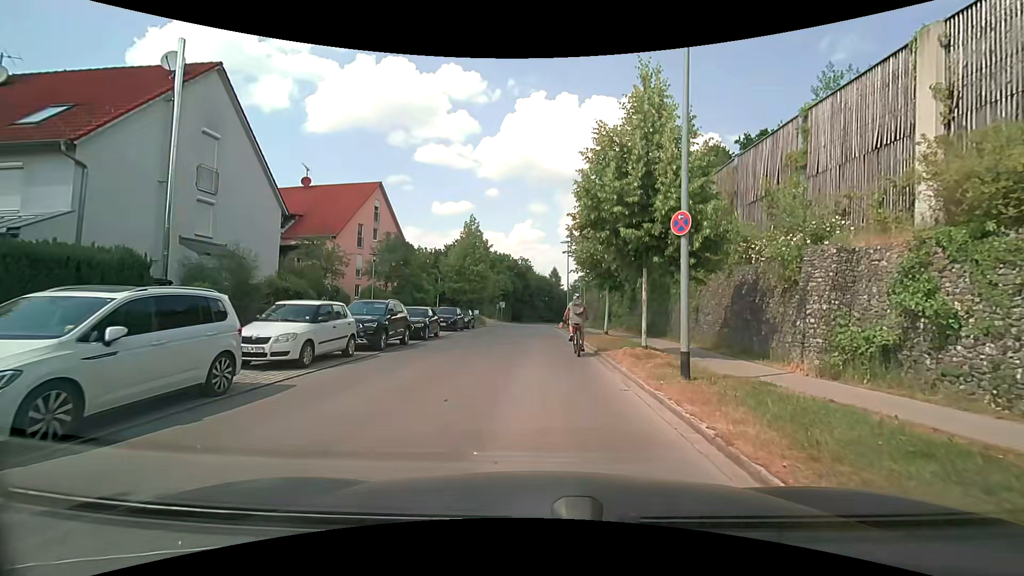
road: residential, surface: asphalt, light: Day
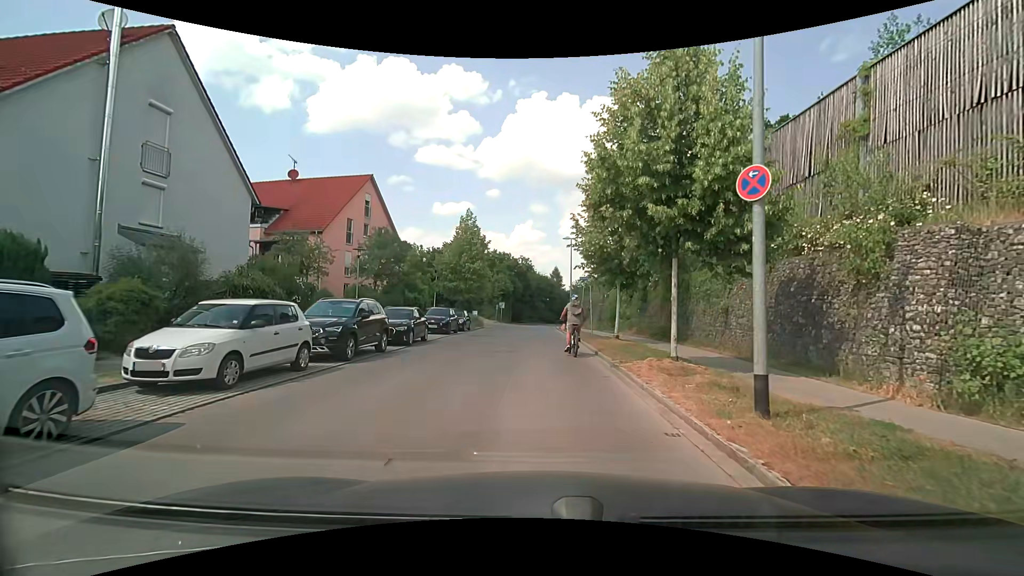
(0.0, +2.9) m; 0°
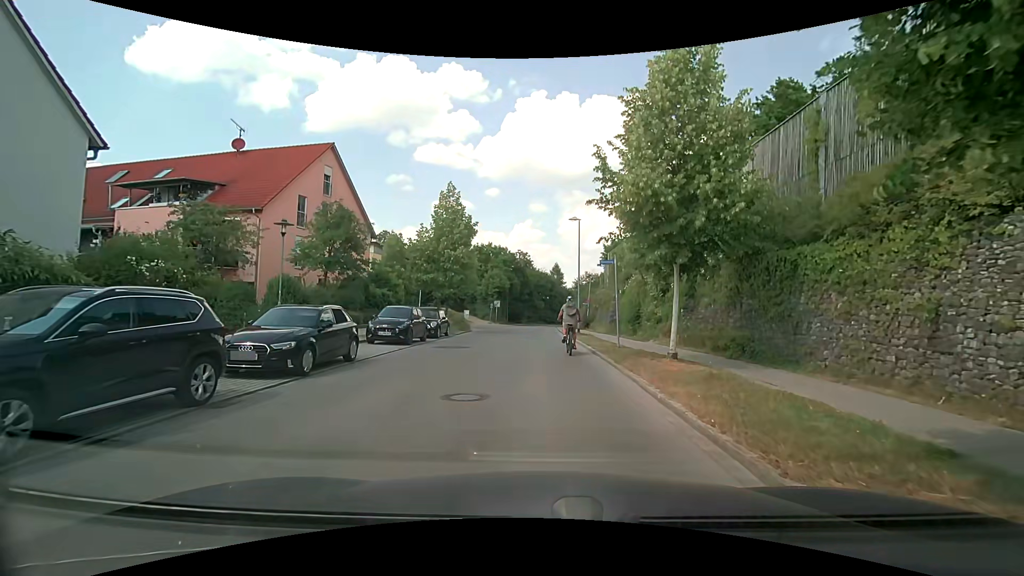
(-0.1, +8.5) m; -1°
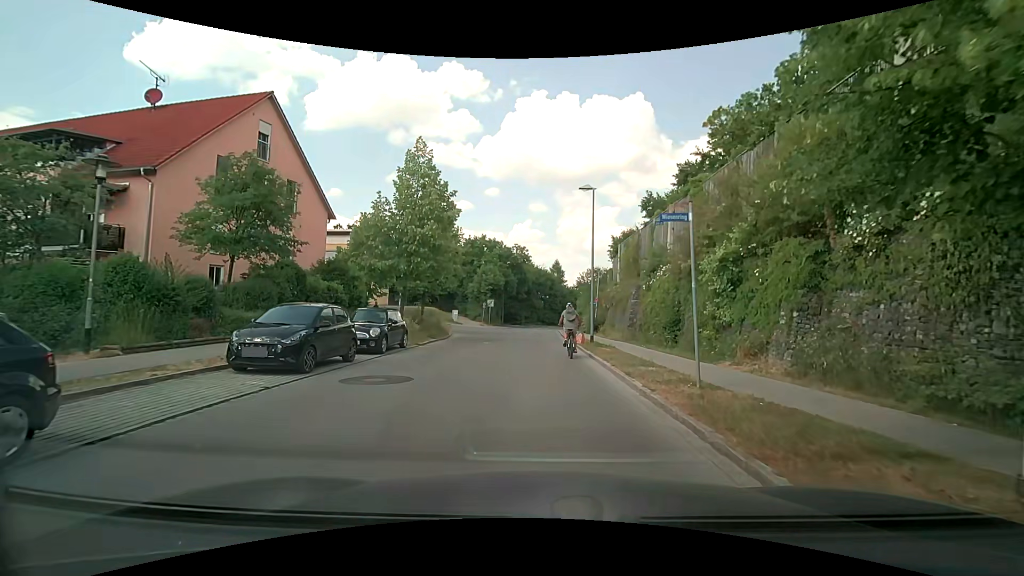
(+0.1, +8.6) m; 0°
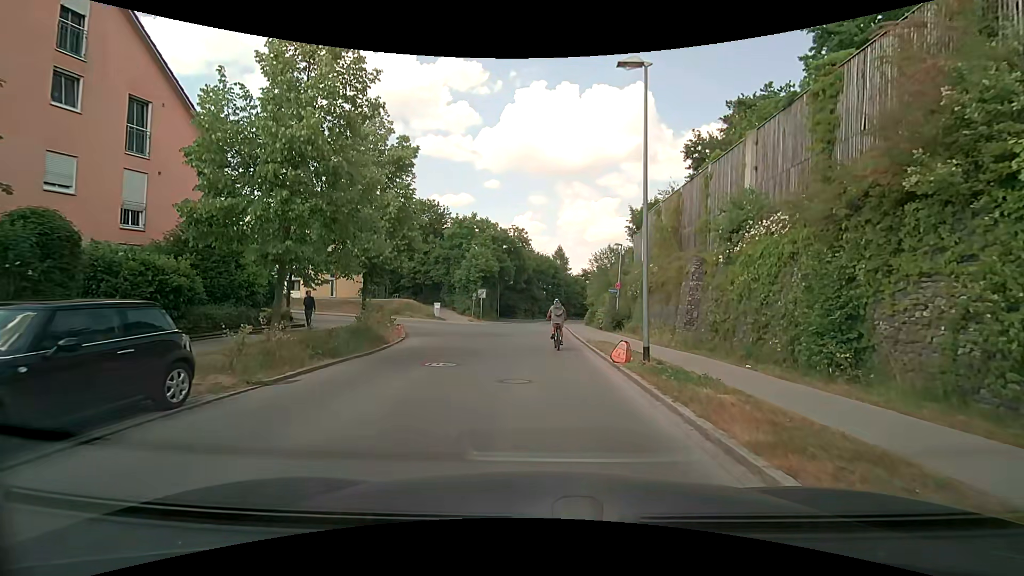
(0.0, +11.7) m; +1°
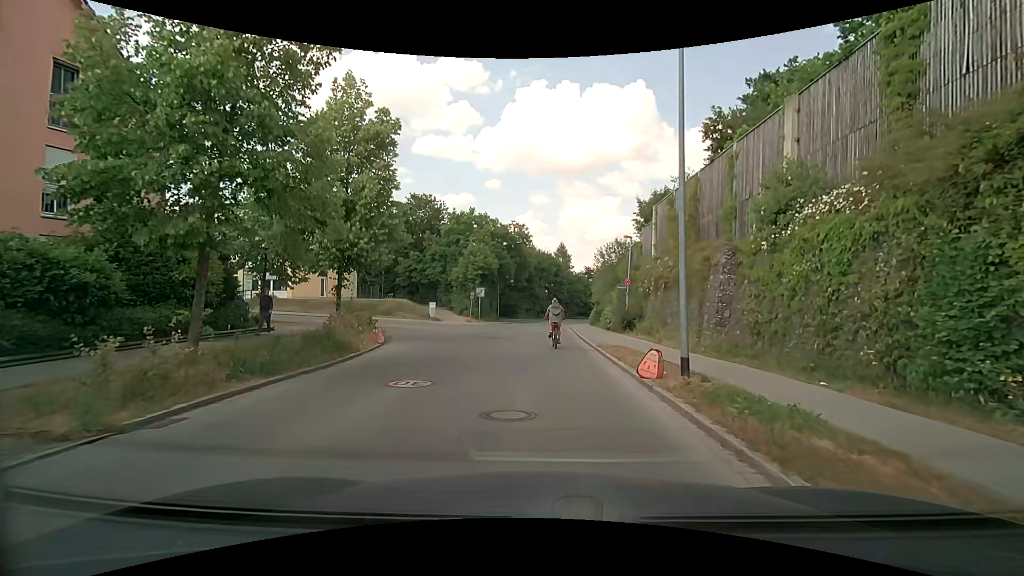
(0.0, +3.0) m; 0°
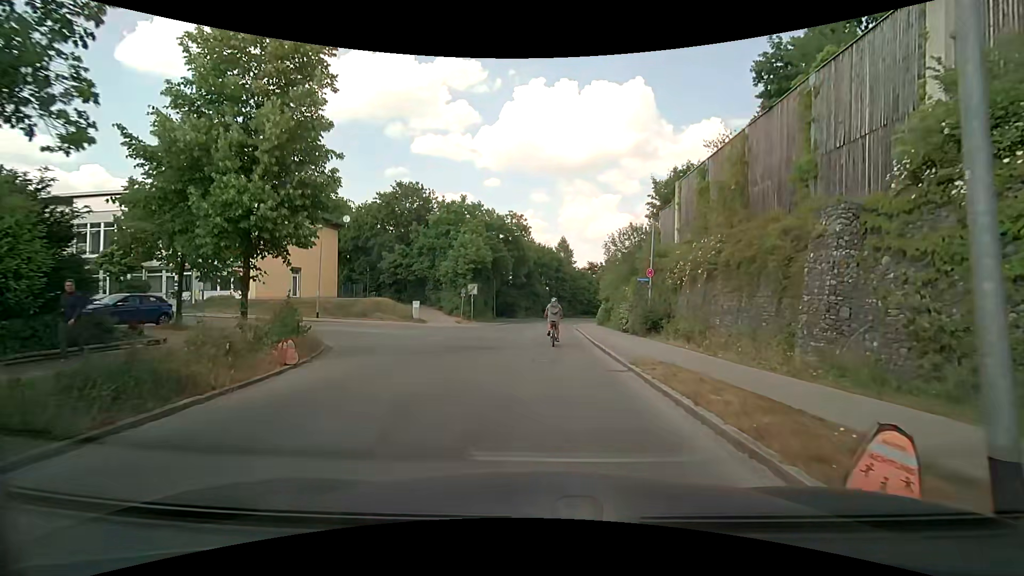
(0.0, +6.3) m; -1°
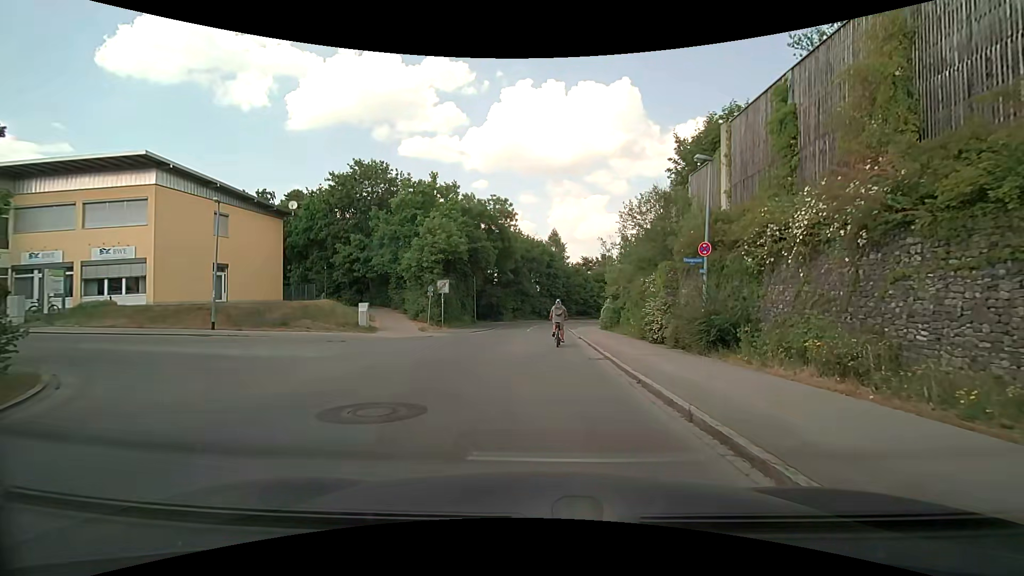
(+0.1, +9.7) m; -1°
